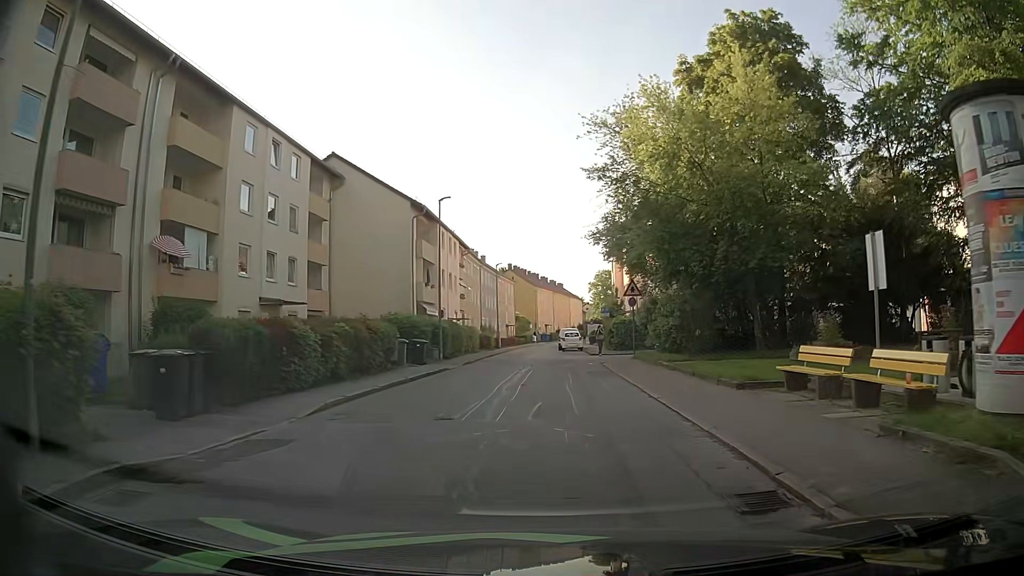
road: residential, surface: asphalt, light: Day
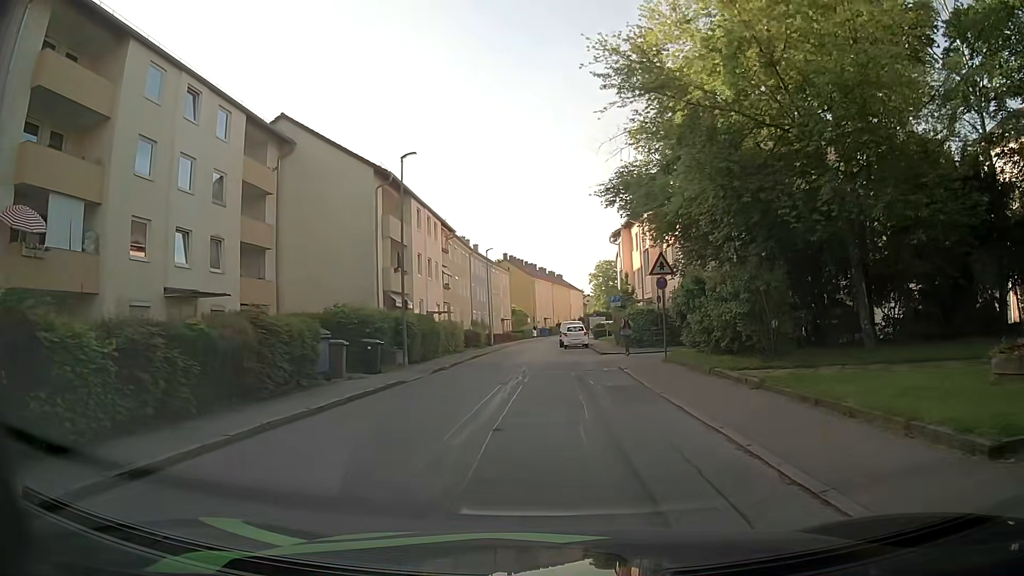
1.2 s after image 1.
(0.0, +7.9) m; -1°
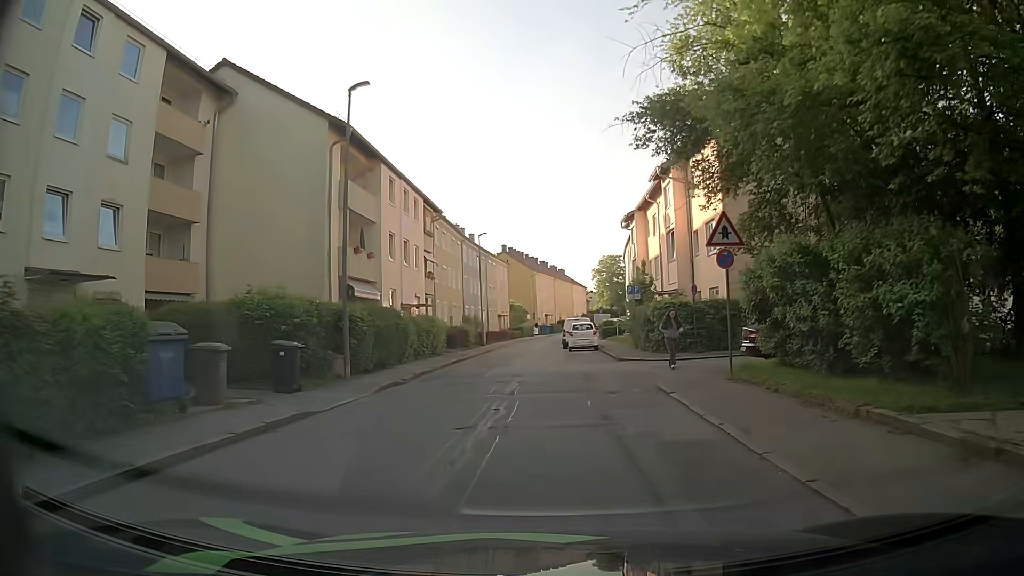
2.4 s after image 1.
(+0.1, +7.5) m; +1°
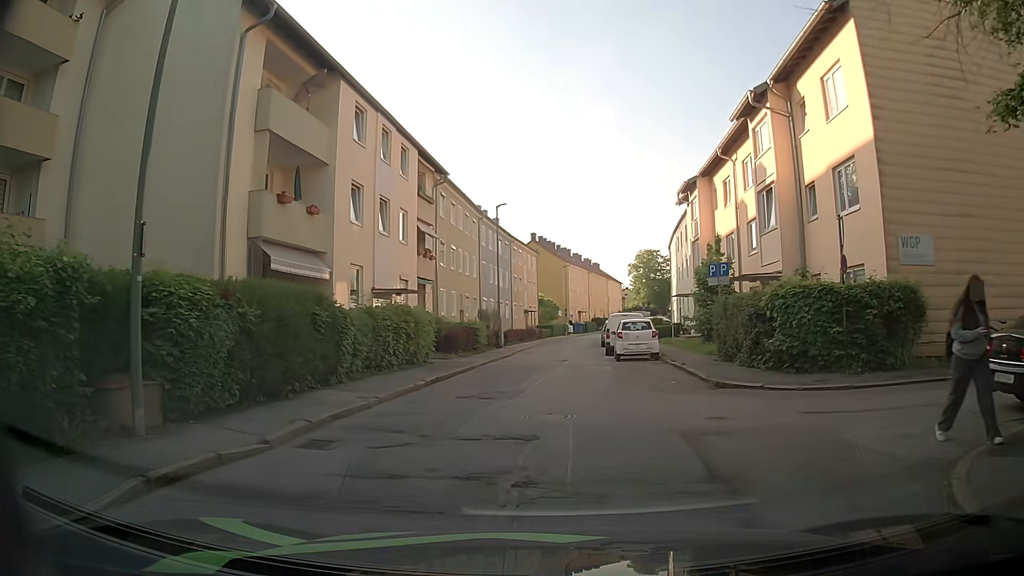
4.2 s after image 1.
(-0.3, +10.6) m; -4°
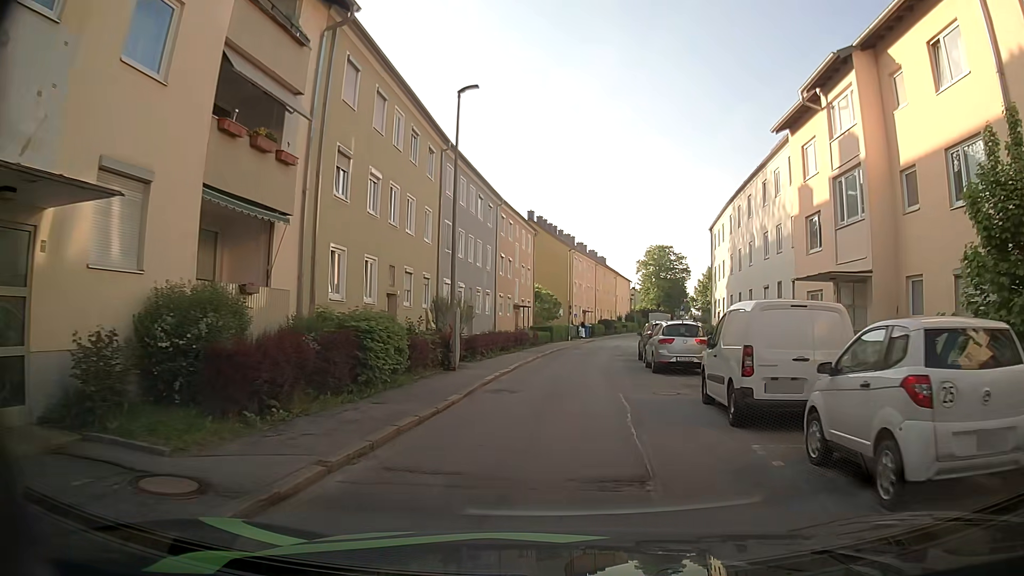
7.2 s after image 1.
(+0.2, +19.2) m; +3°
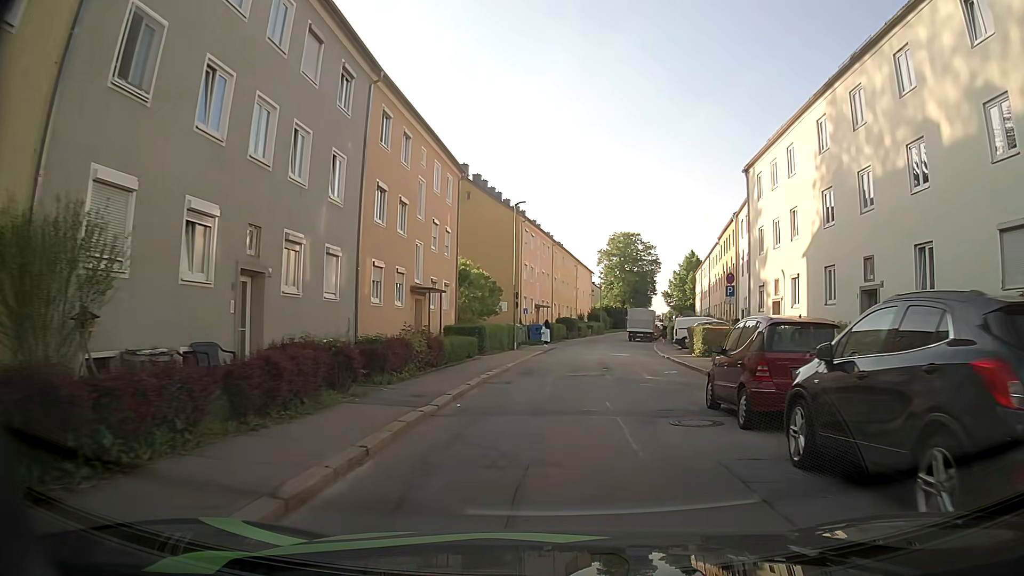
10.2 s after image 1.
(+0.1, +22.6) m; +2°
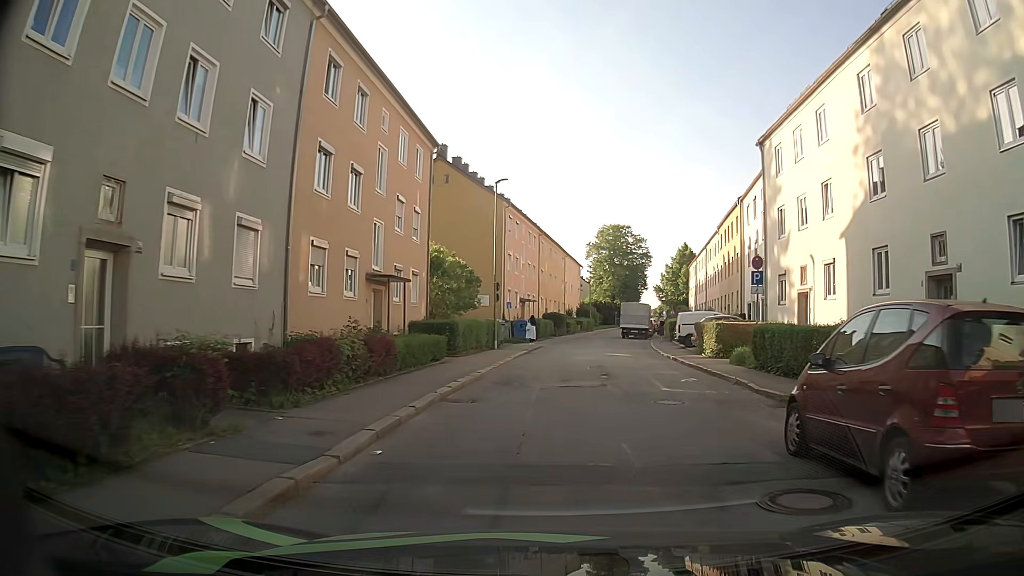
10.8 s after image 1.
(+0.1, +4.7) m; +1°
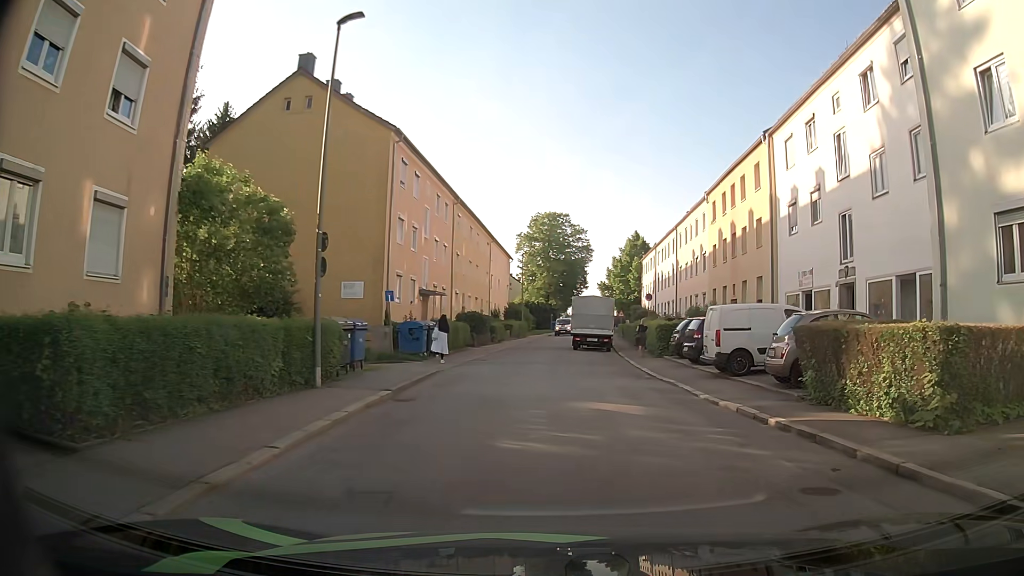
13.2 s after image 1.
(+0.7, +17.9) m; +6°
